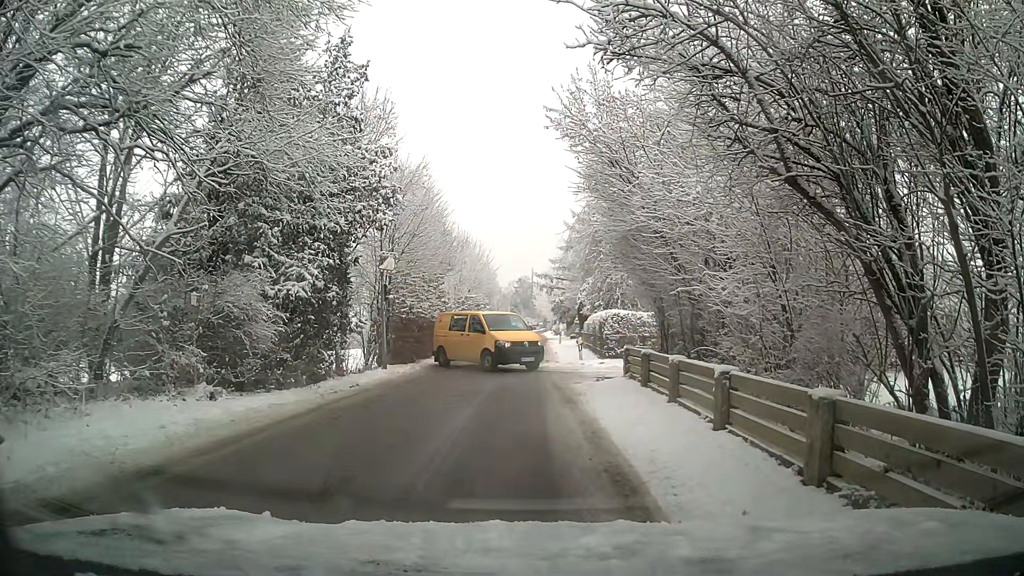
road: residential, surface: asphalt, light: Day
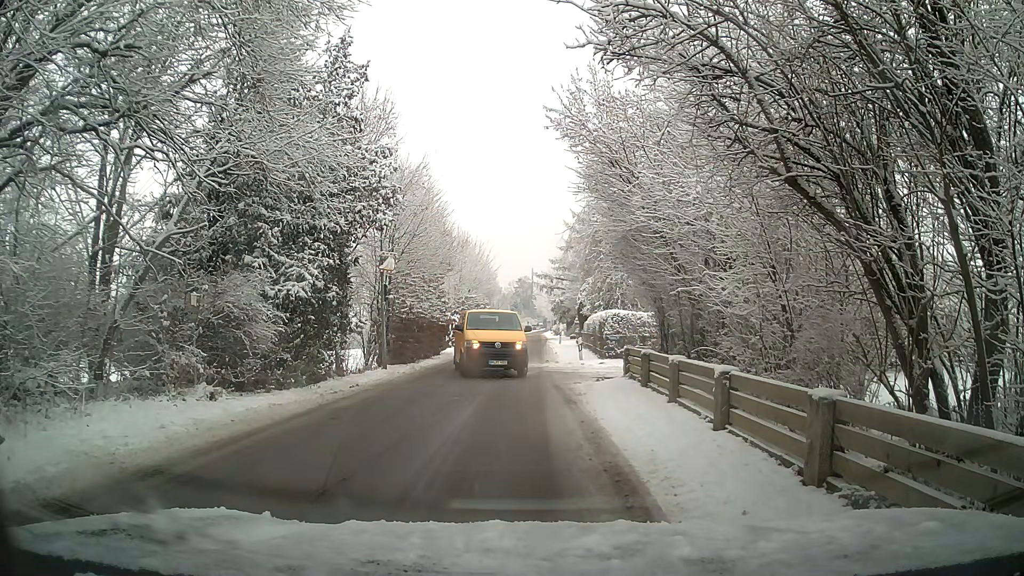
(0.0, 0.0) m; 0°
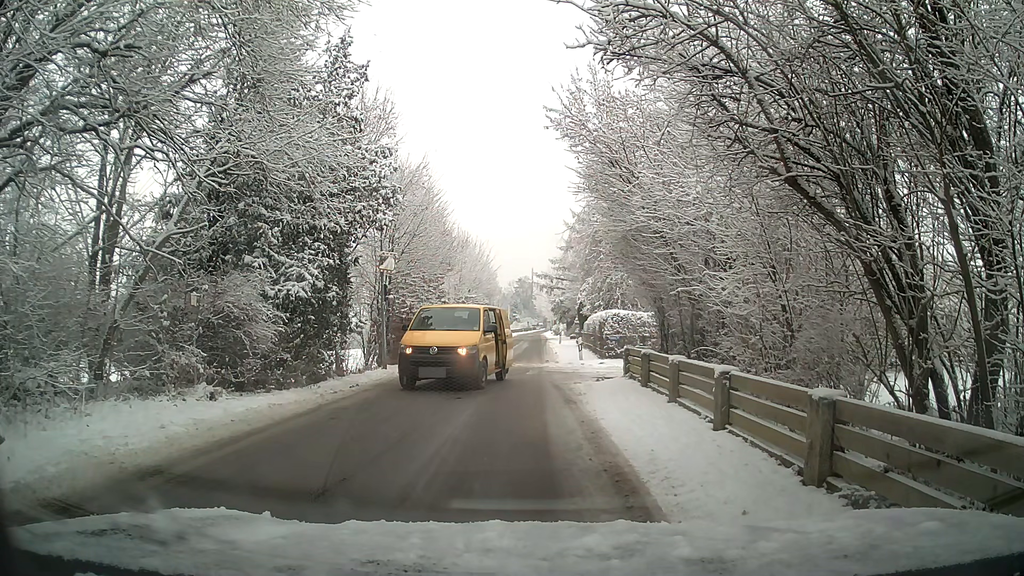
(0.0, 0.0) m; 0°
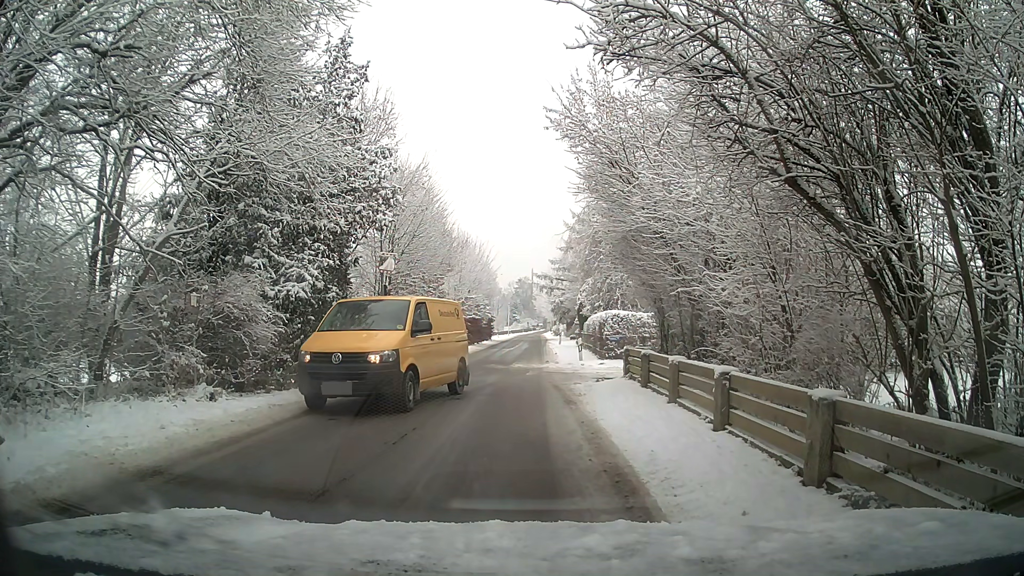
(0.0, 0.0) m; 0°
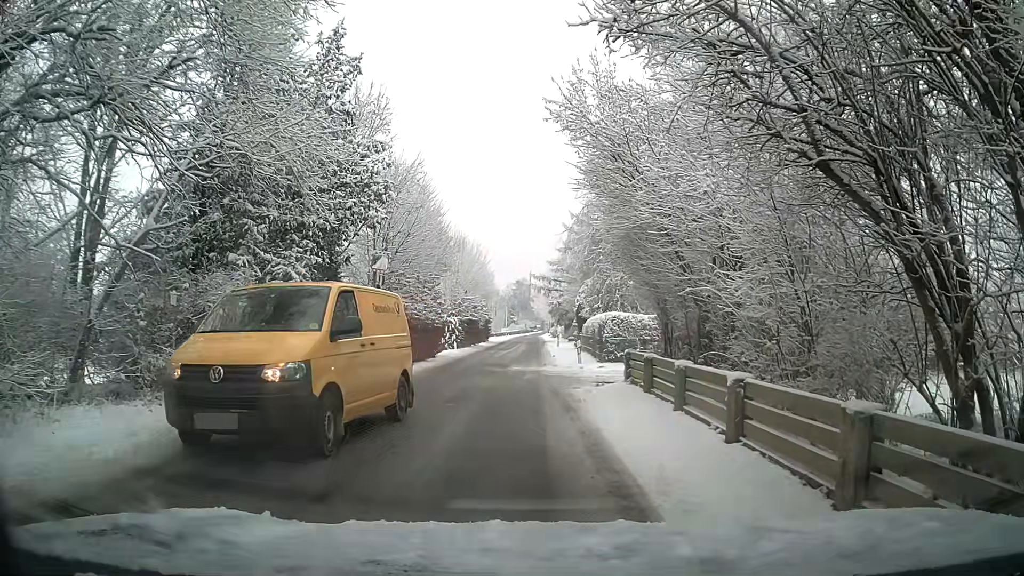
(0.0, +0.8) m; +1°
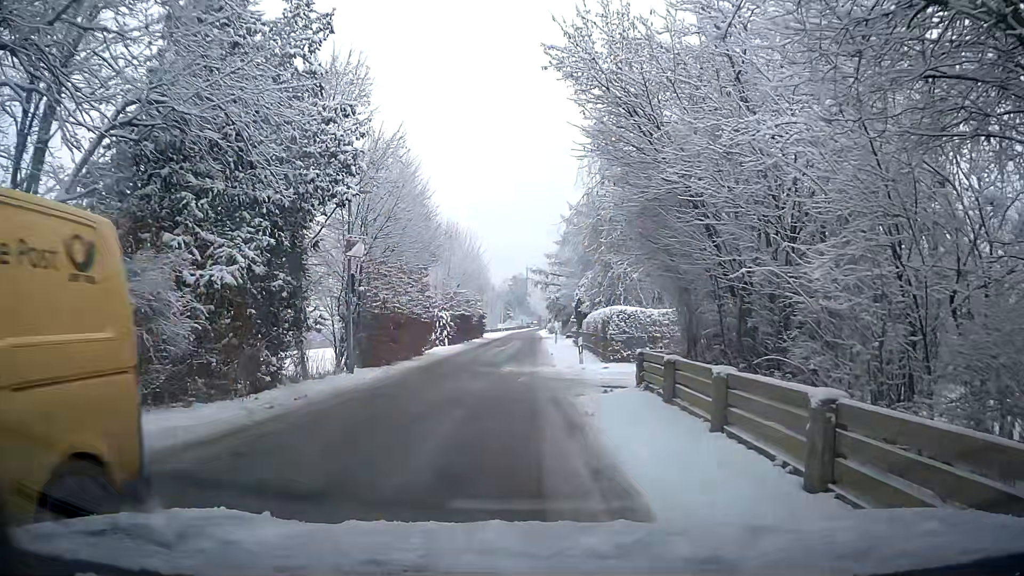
(0.0, +2.8) m; 0°
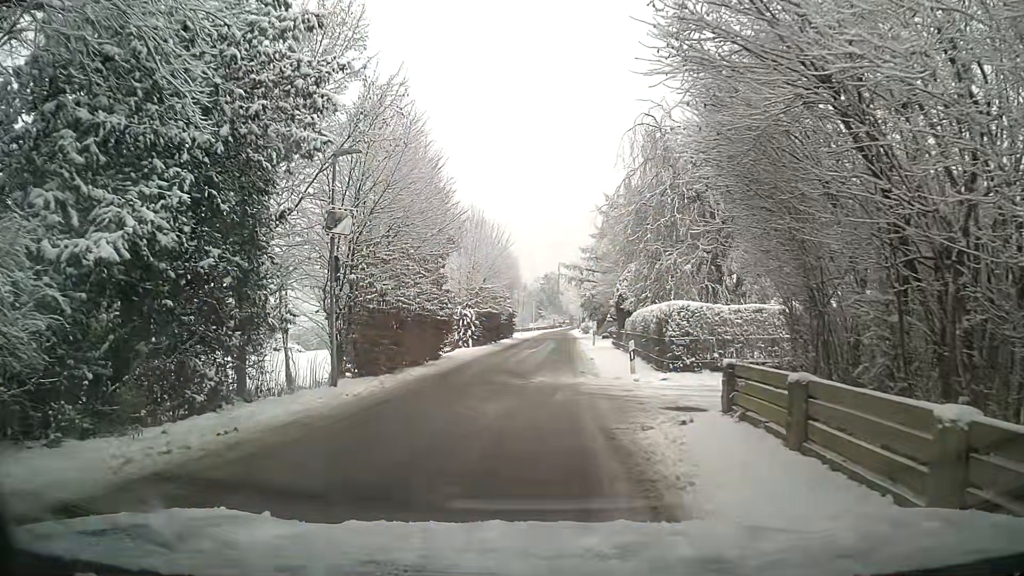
(-0.1, +4.6) m; -2°
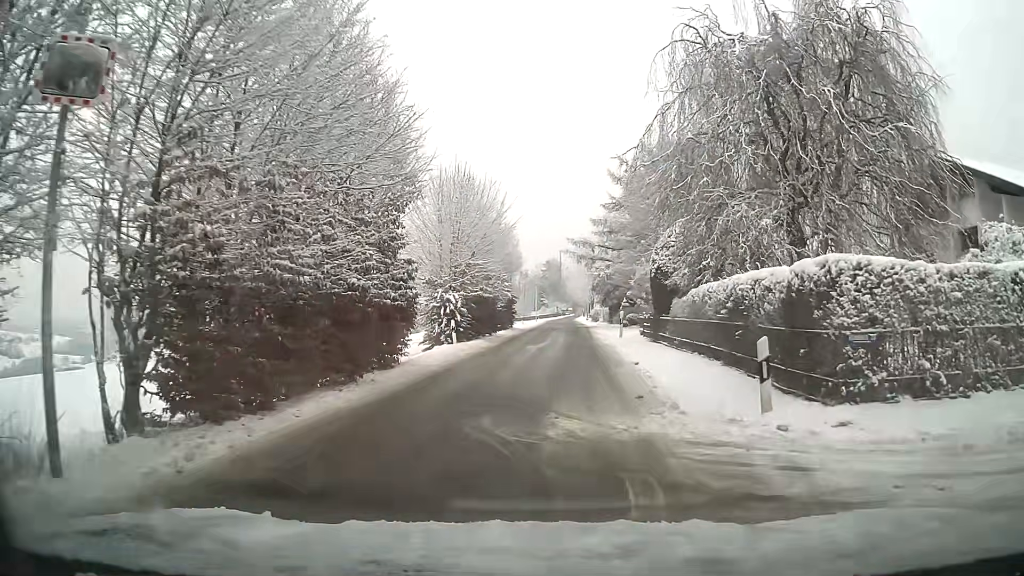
(-0.1, +9.3) m; 0°
(0, +10) (+1, +20) (+1, +30) (+2, +40) (+2, +50) (+3, +60) (+3, +70) (+4, +80) (+4, +90) (+5, +100) m
